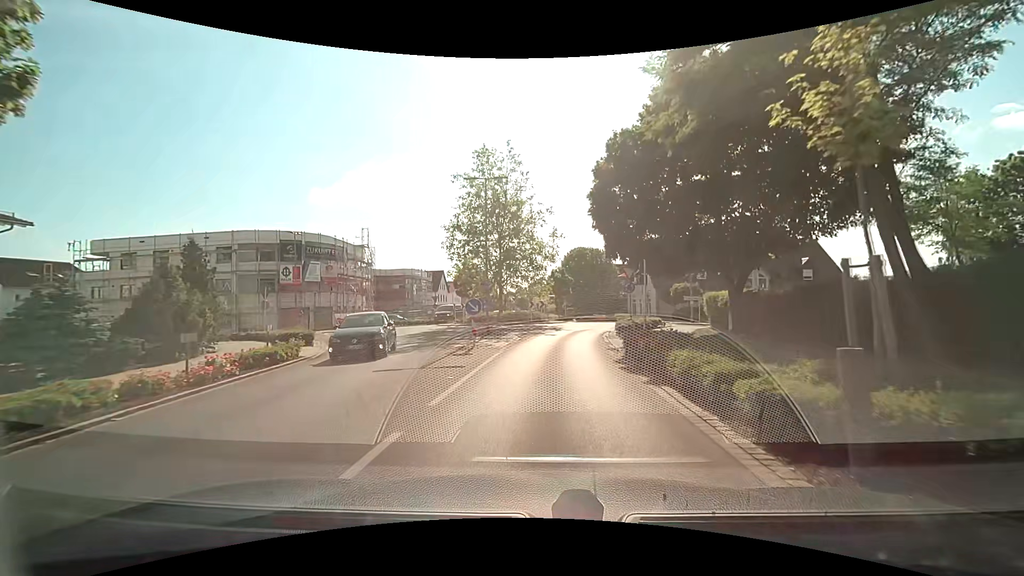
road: tertiary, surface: asphalt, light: Day
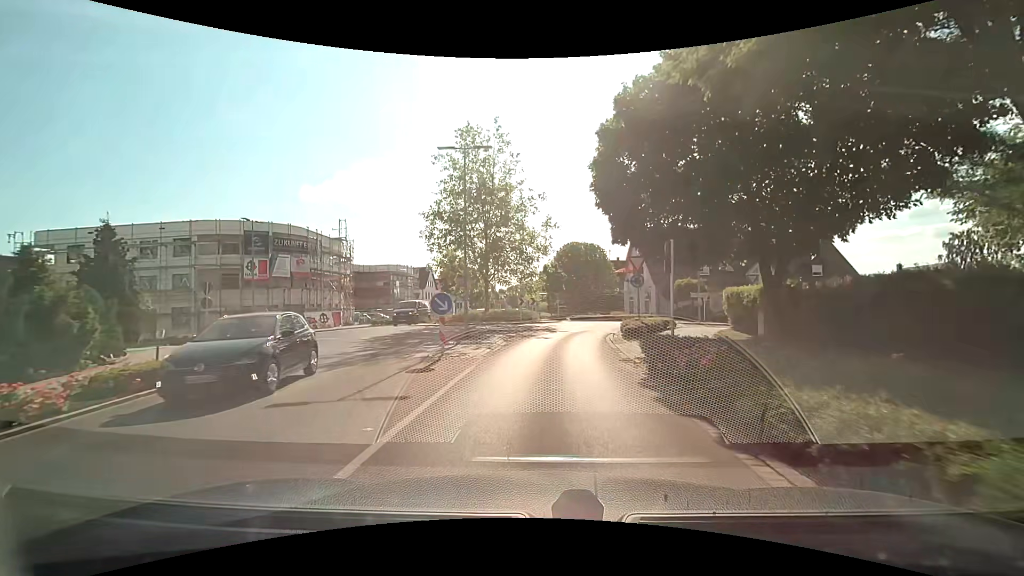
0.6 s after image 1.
(0.0, +4.2) m; 0°
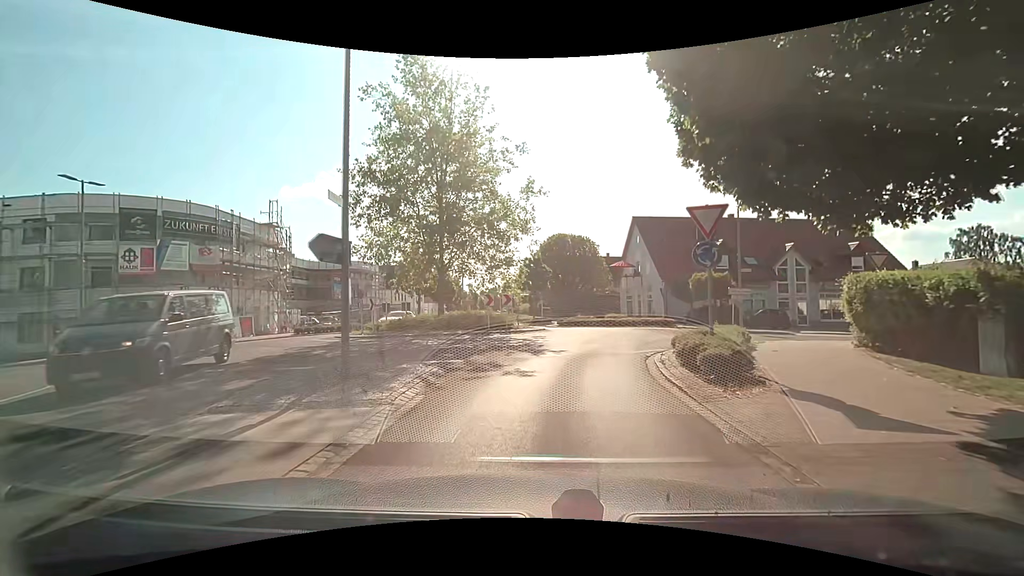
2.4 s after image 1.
(+0.3, +10.8) m; +2°
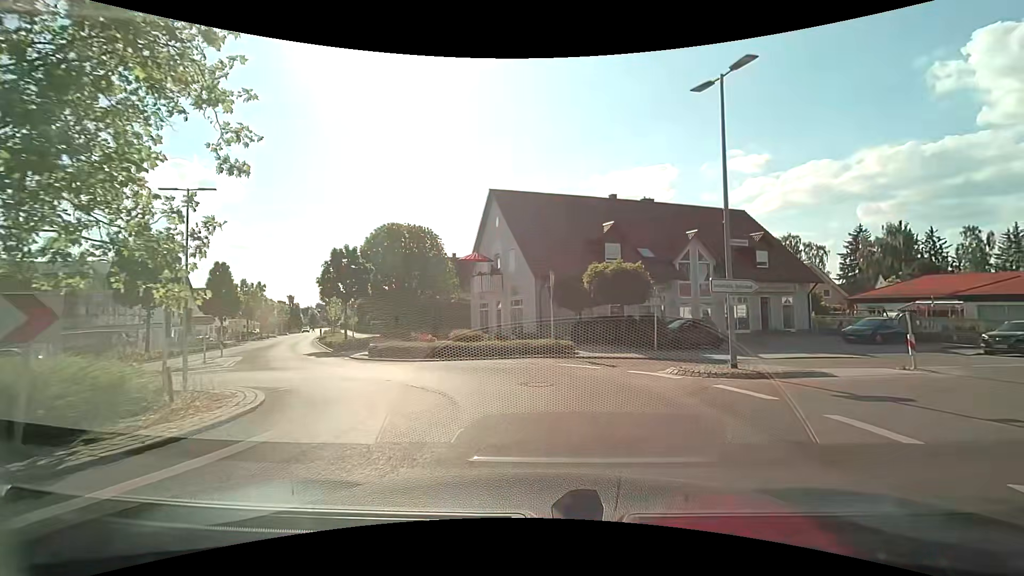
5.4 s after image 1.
(+1.7, +16.3) m; +18°
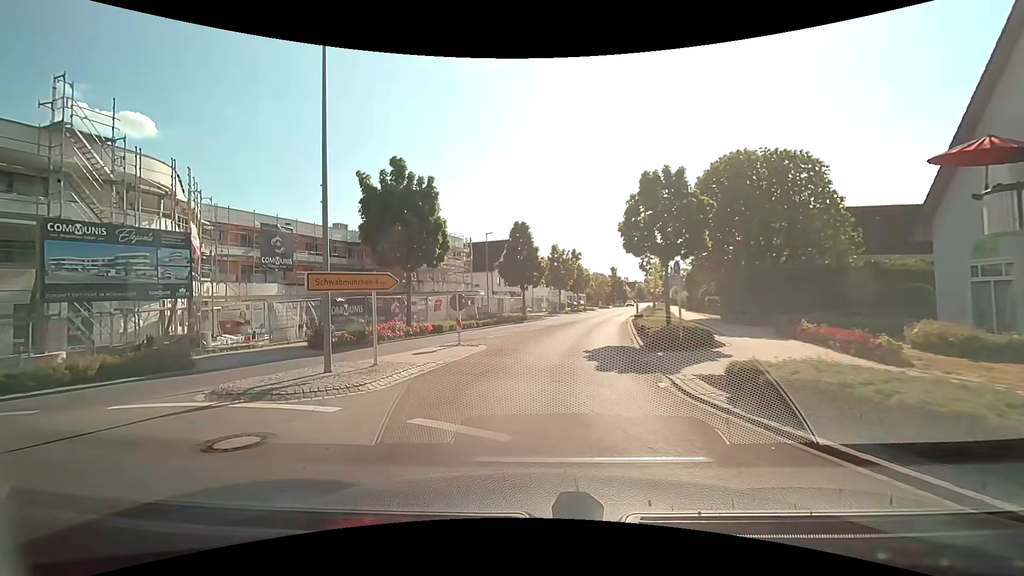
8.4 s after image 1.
(-4.2, +15.4) m; -36°
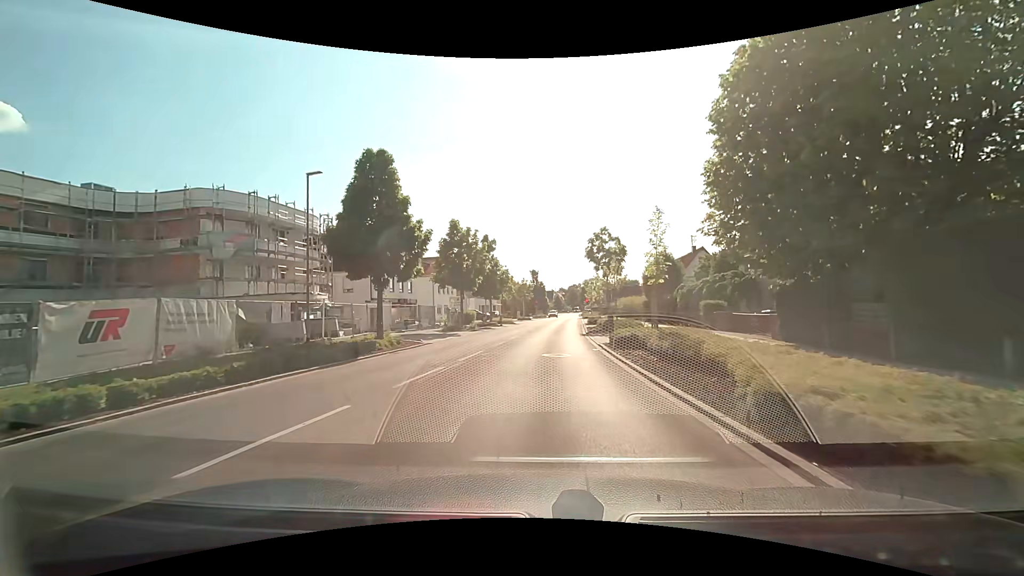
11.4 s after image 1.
(+1.3, +22.2) m; +8°
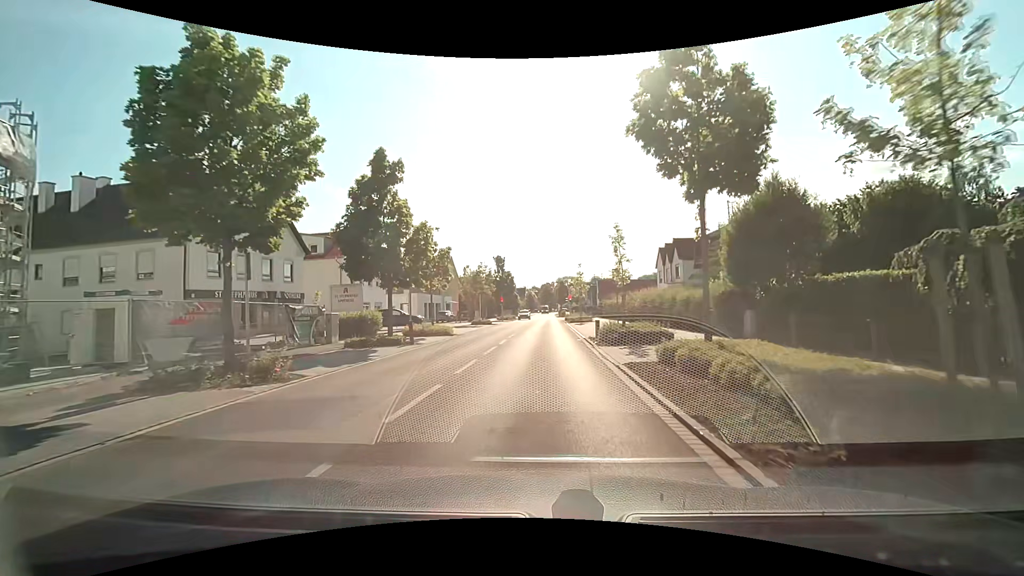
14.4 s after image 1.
(+1.0, +25.2) m; +4°
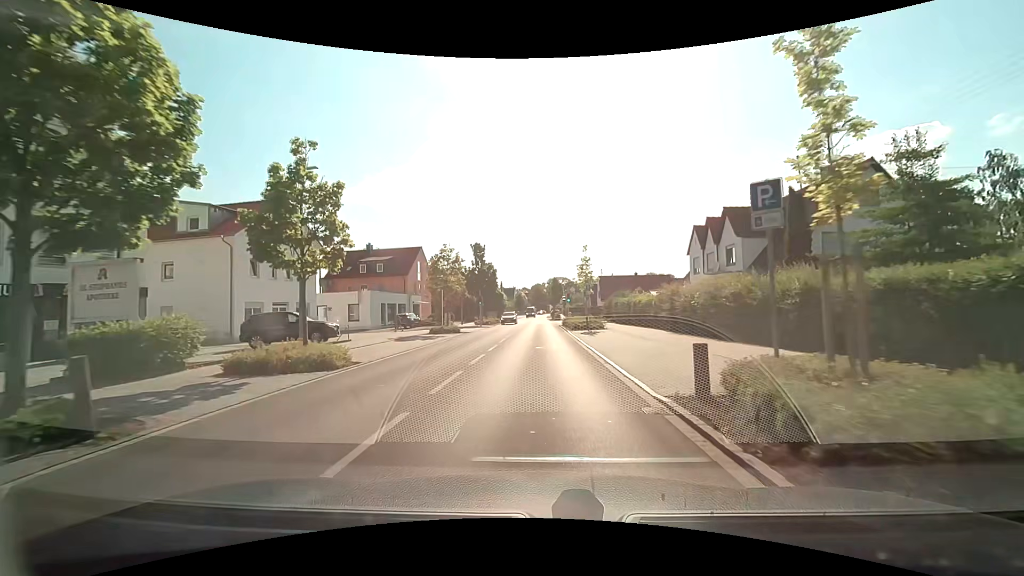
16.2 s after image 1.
(+0.2, +15.9) m; +2°
(0, +10) (0, +20) (0, +30) (0, +40) (0, +50) (0, +60) (0, +70) (0, +80) (0, +90) (0, +100) m
